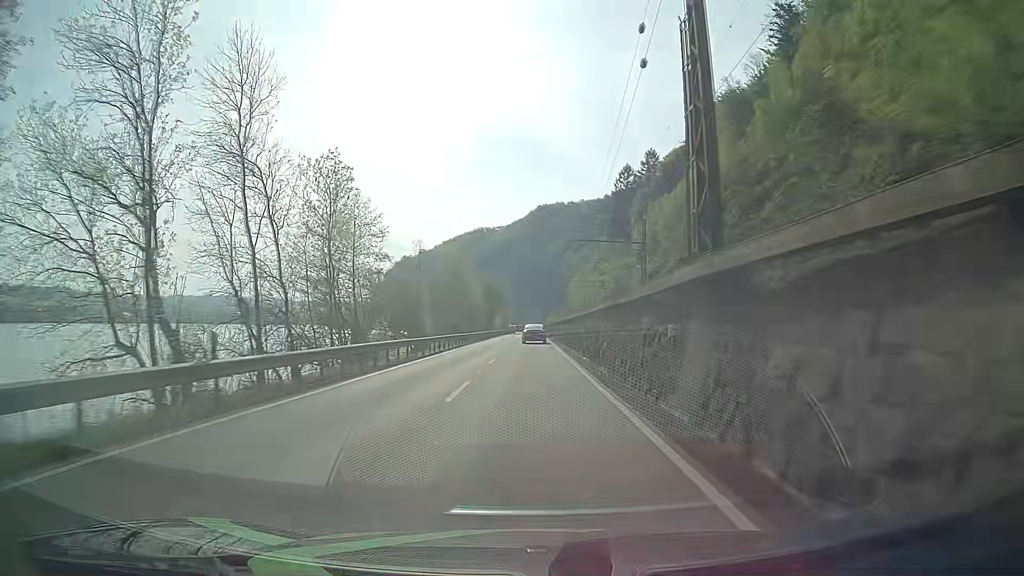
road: primary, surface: asphalt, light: Day
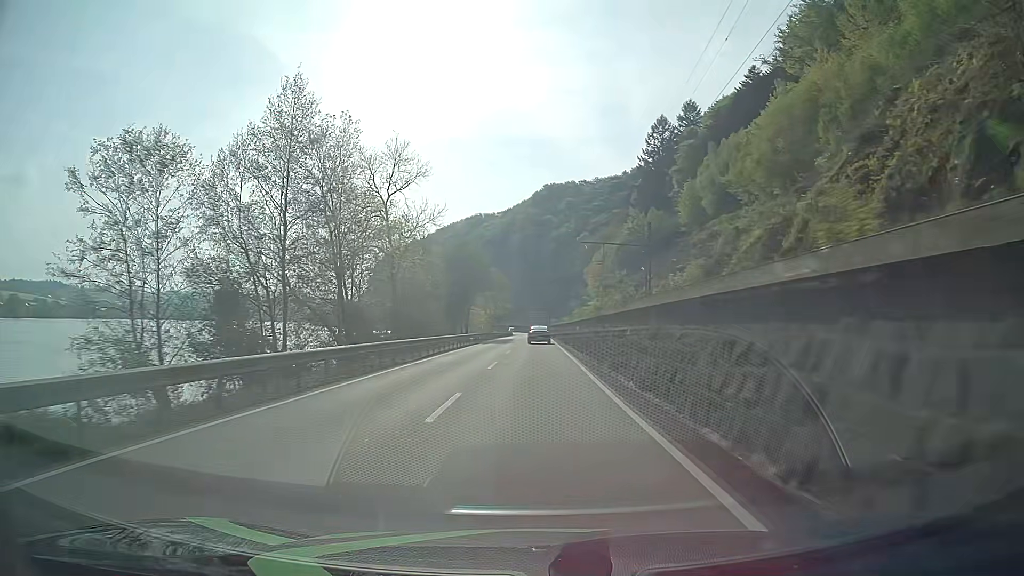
(+0.4, +62.4) m; 0°
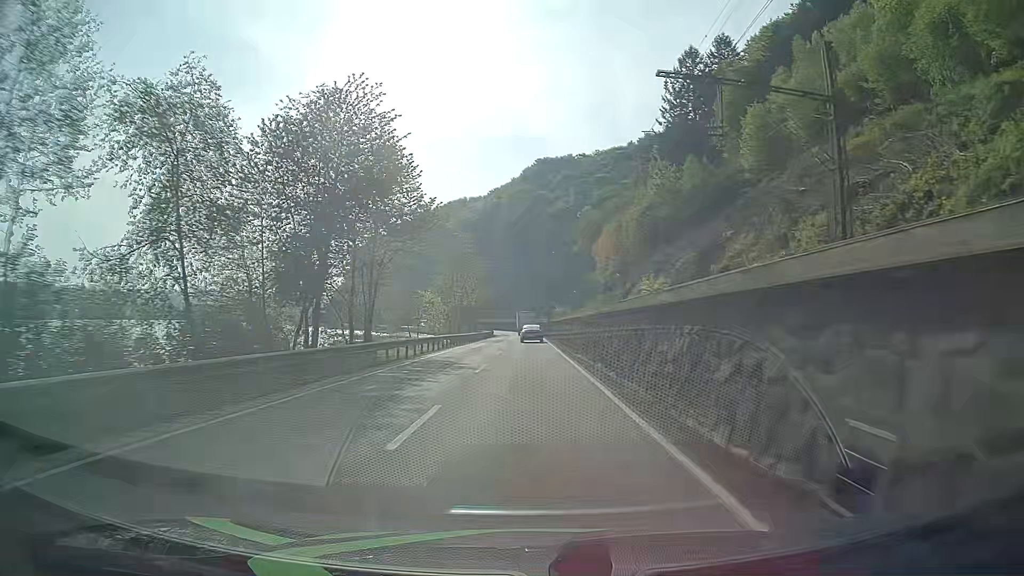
(+0.3, +50.0) m; +1°
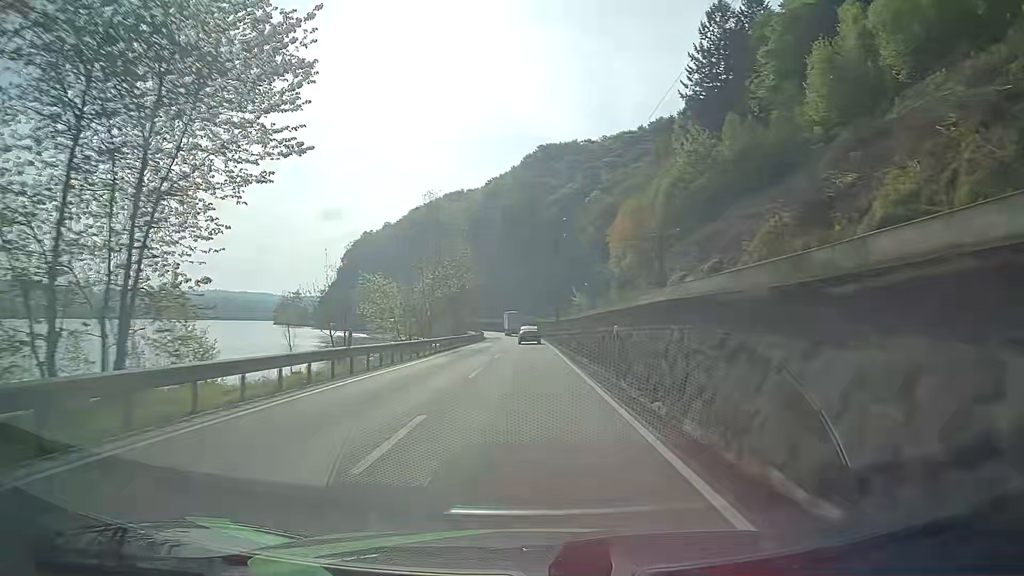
(0.0, +25.0) m; 0°
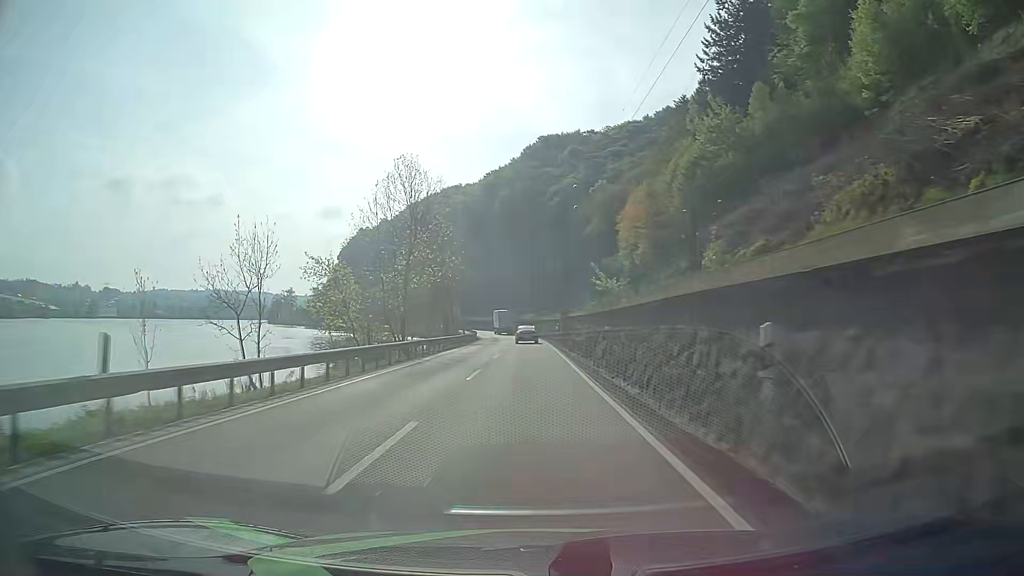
(0.0, +12.5) m; 0°
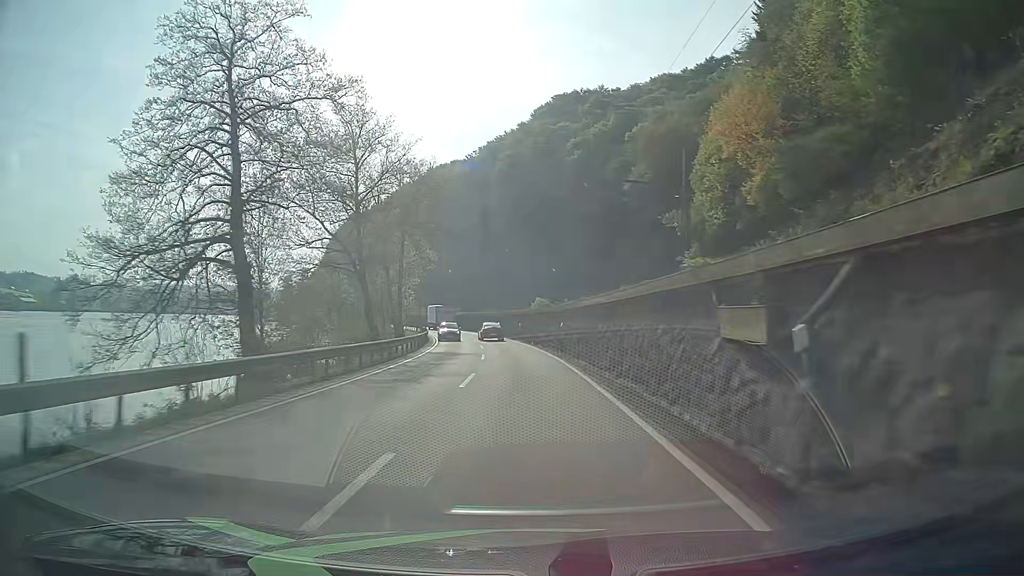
(-0.2, +50.3) m; -1°
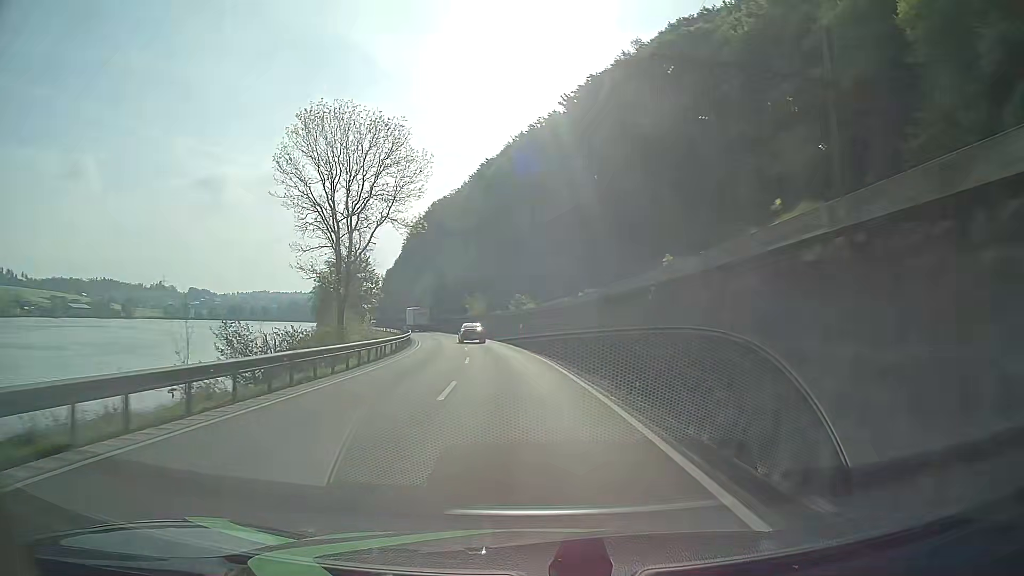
(-4.2, +62.4) m; -9°
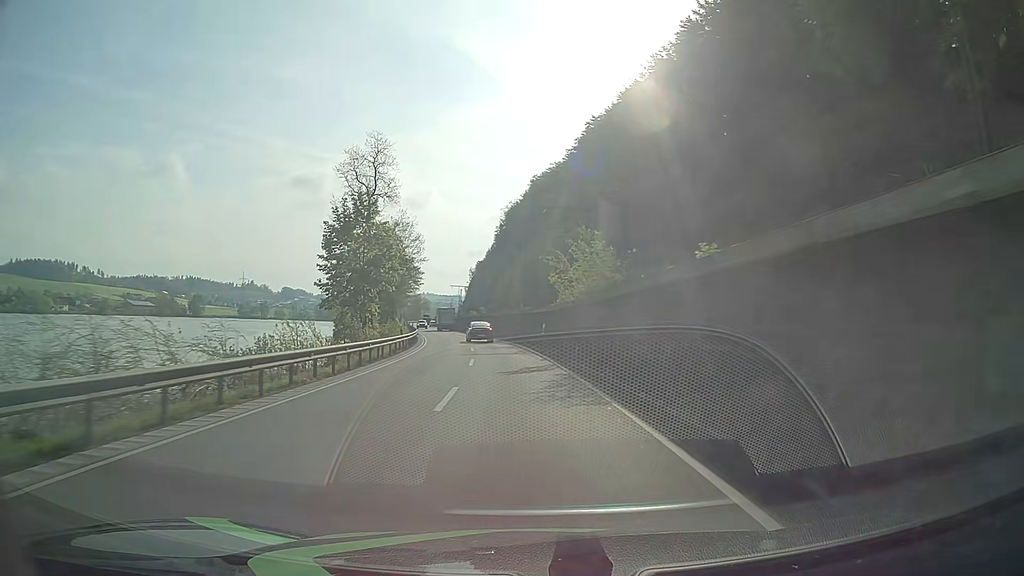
(-4.1, +49.7) m; -9°
(0, +10) (-1, +20) (-1, +30) (-2, +40) (-3, +50) (-5, +60) (-6, +70) (-8, +79) (-10, +89) (-12, +99) m
